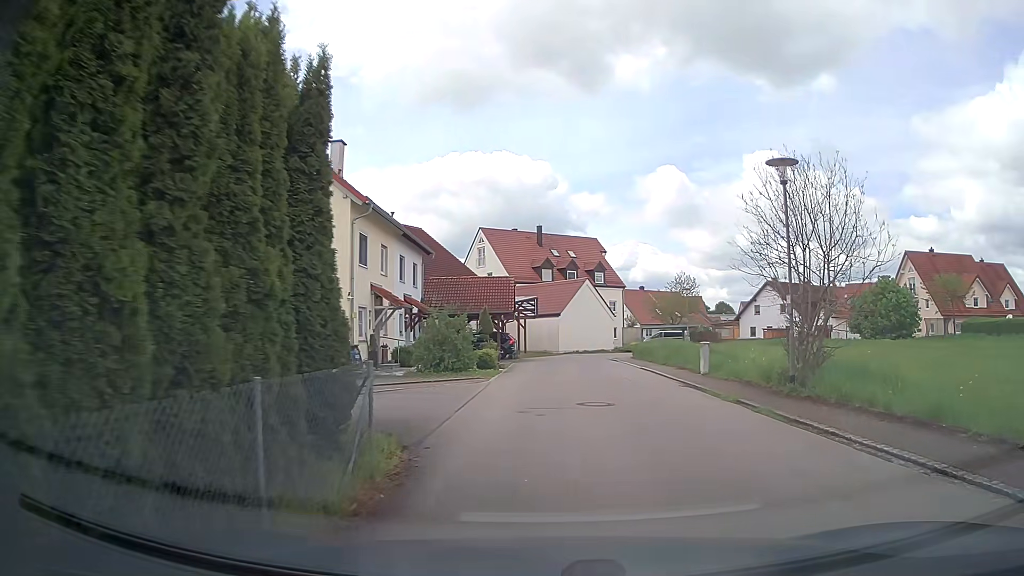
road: residential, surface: asphalt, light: Day
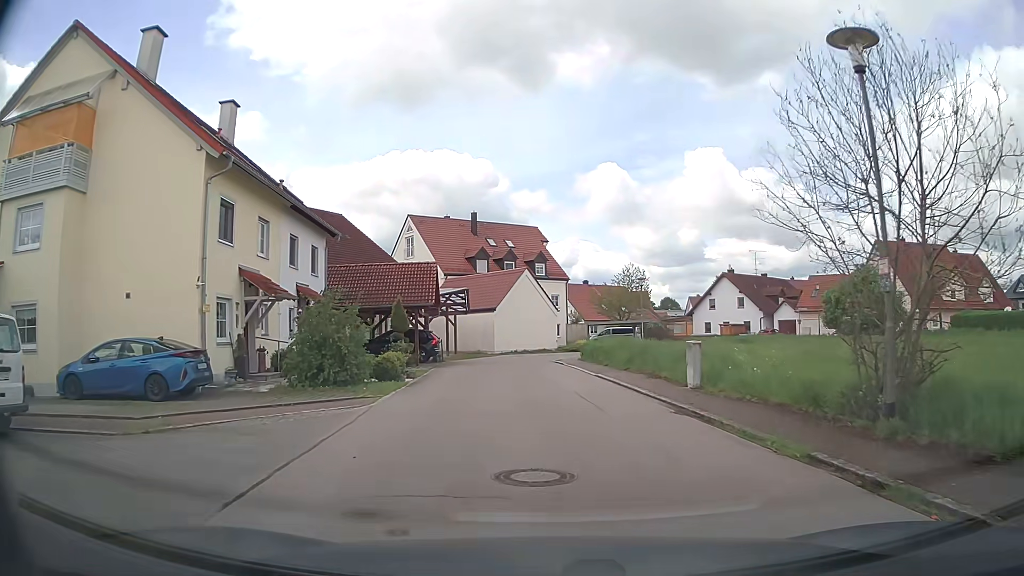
(+0.3, +6.9) m; +5°
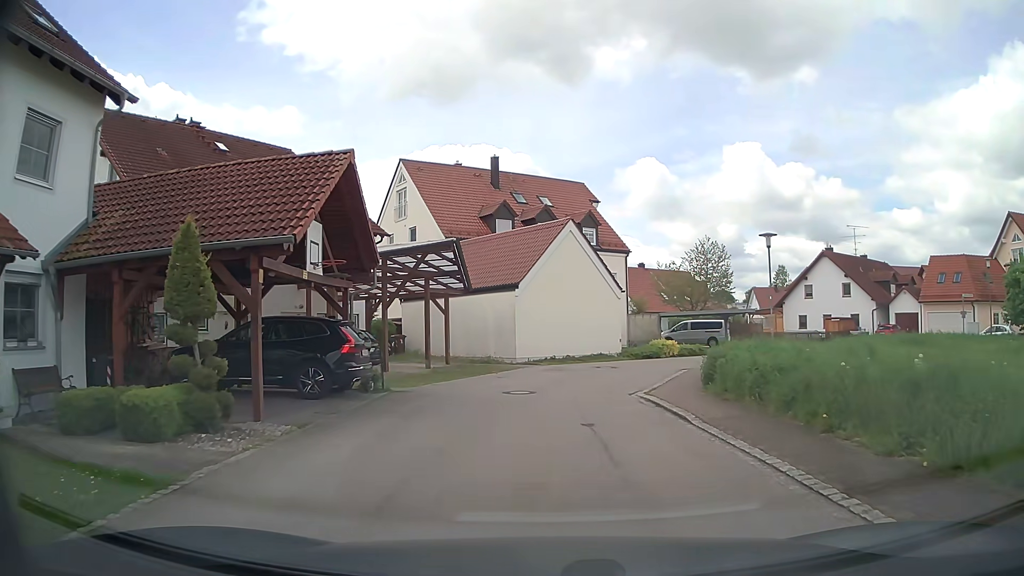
(-0.7, +19.8) m; -4°
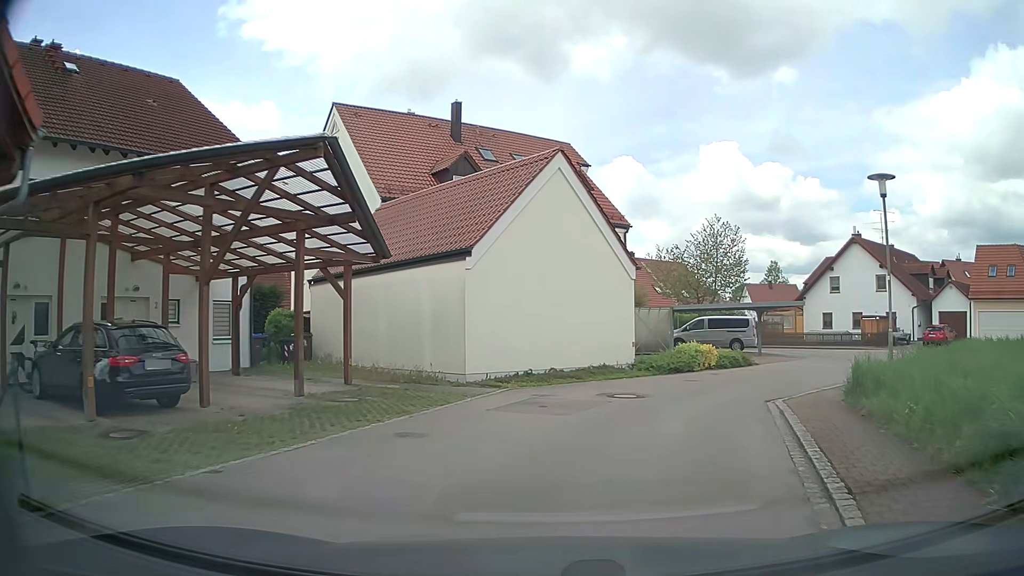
(0.0, +11.1) m; +3°
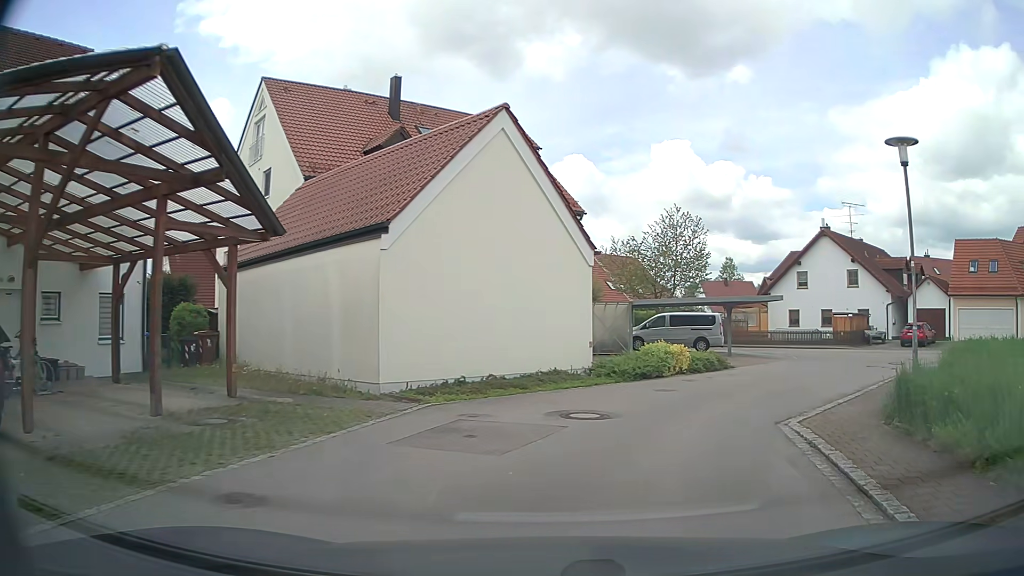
(+0.1, +3.5) m; +6°
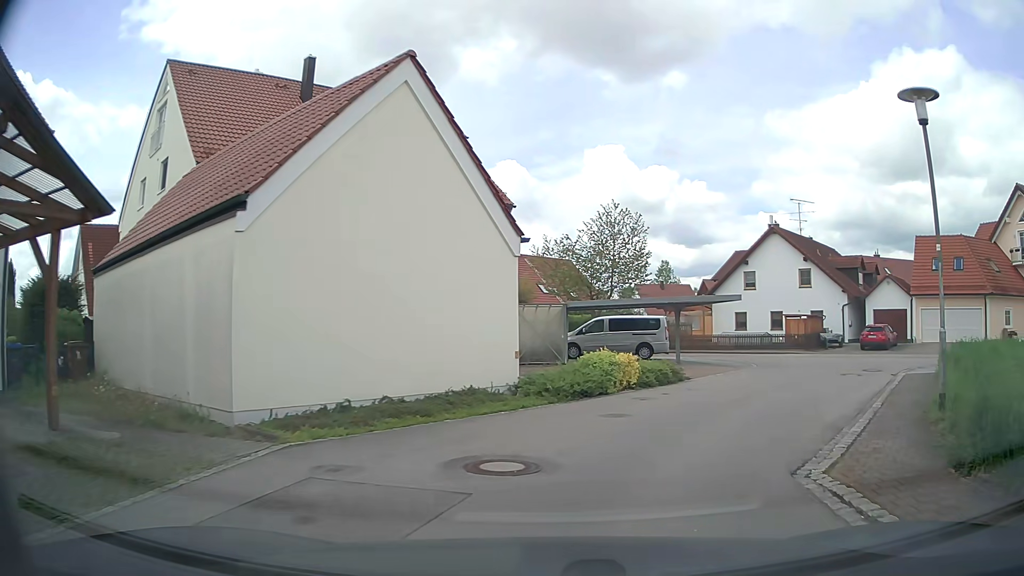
(+0.1, +3.4) m; +5°
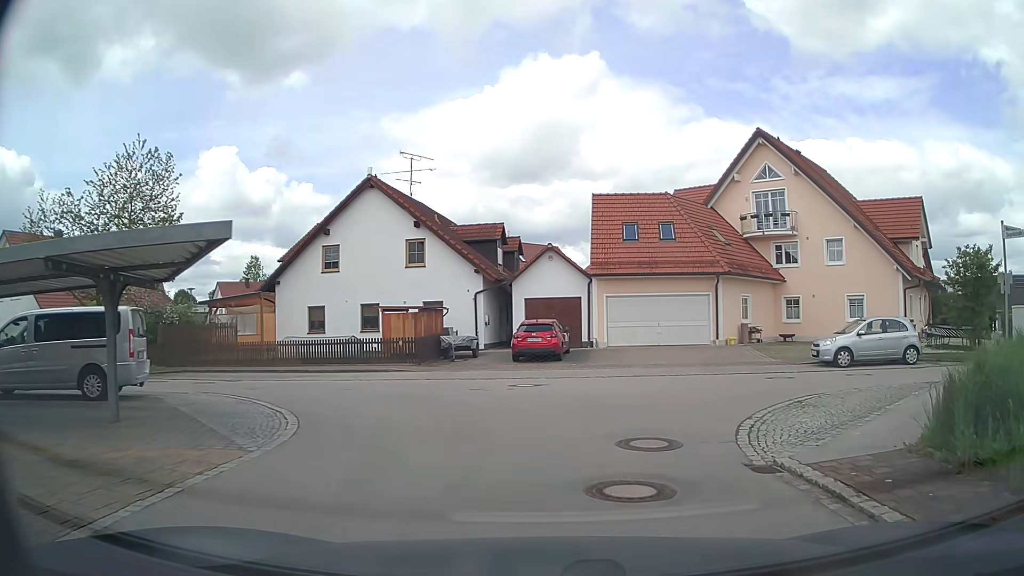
(+4.5, +15.2) m; +34°
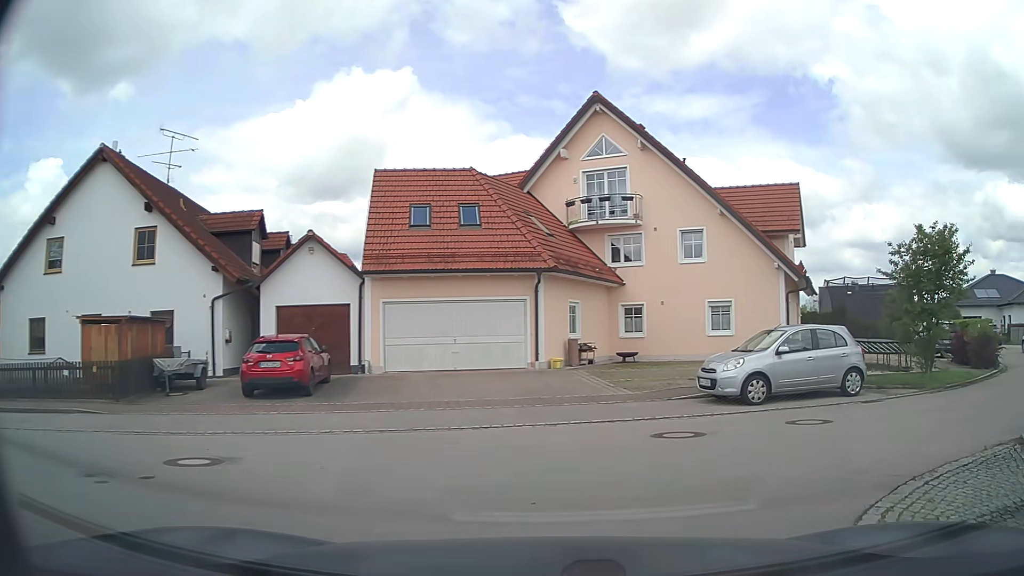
(+0.7, +7.9) m; +15°
(+4, +9) (+12, +15) (+19, +22) (+23, +31) (+26, +41) (+29, +50) (+31, +60) (+36, +69) (+45, +70) (+54, +65) m
